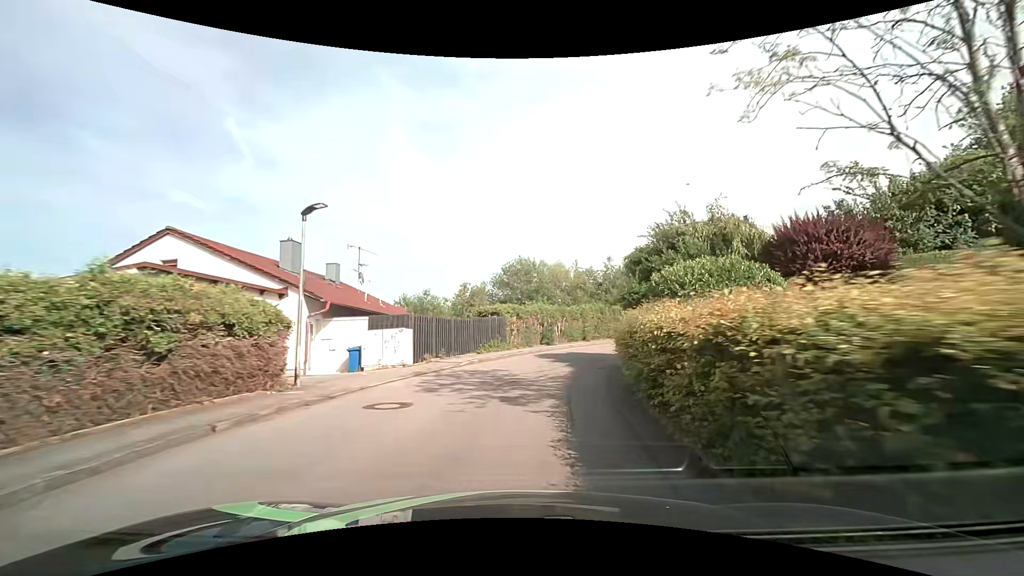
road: residential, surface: asphalt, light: Day
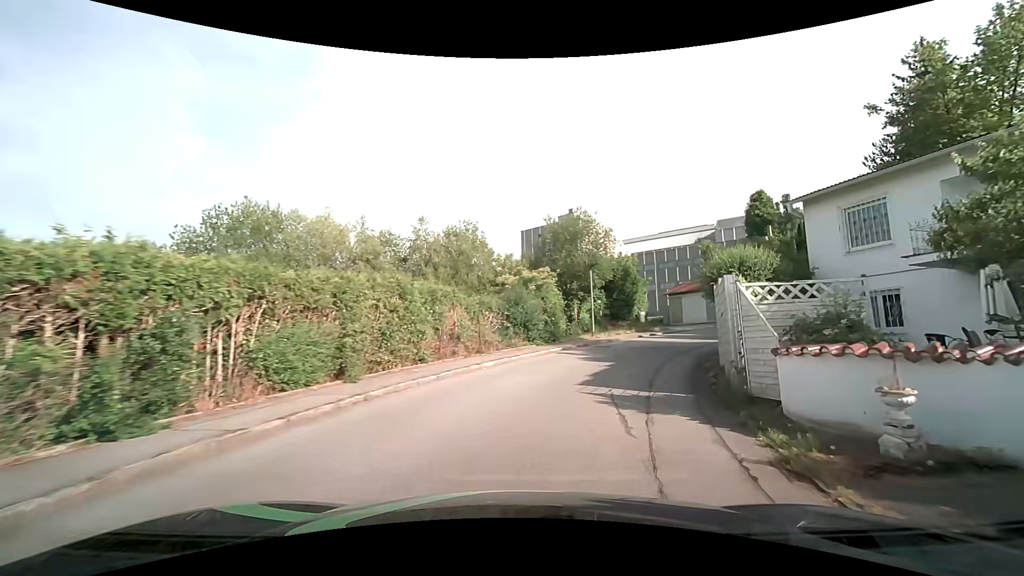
(+3.4, +23.6) m; +22°
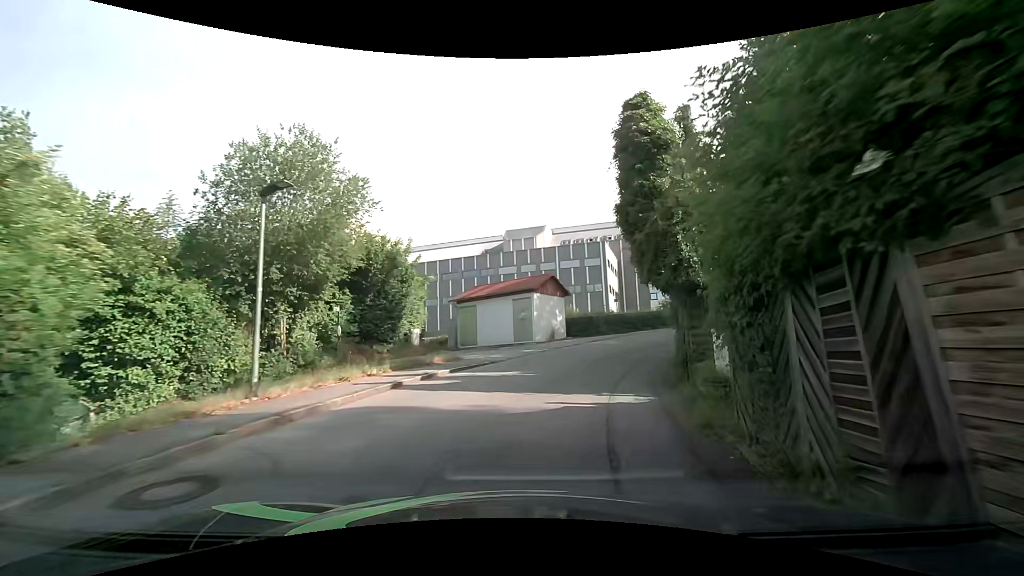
(+3.9, +17.4) m; +25°
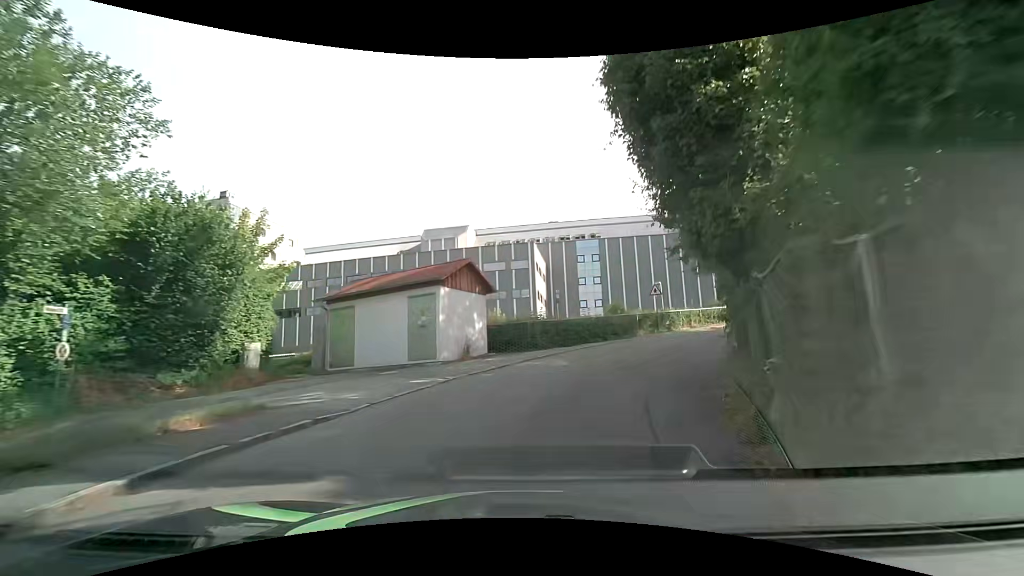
(+0.6, +8.9) m; +8°
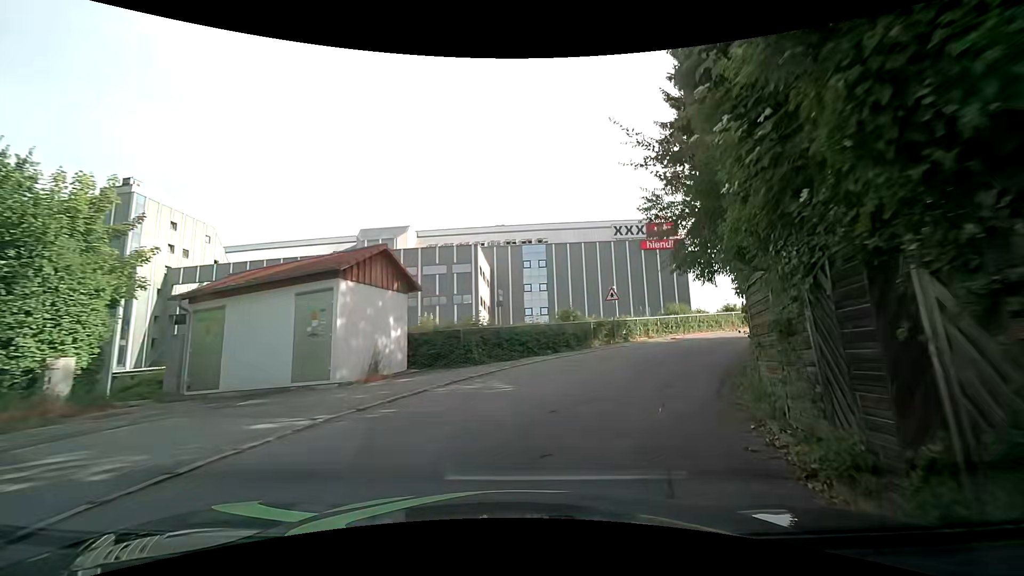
(+0.2, +4.3) m; +5°
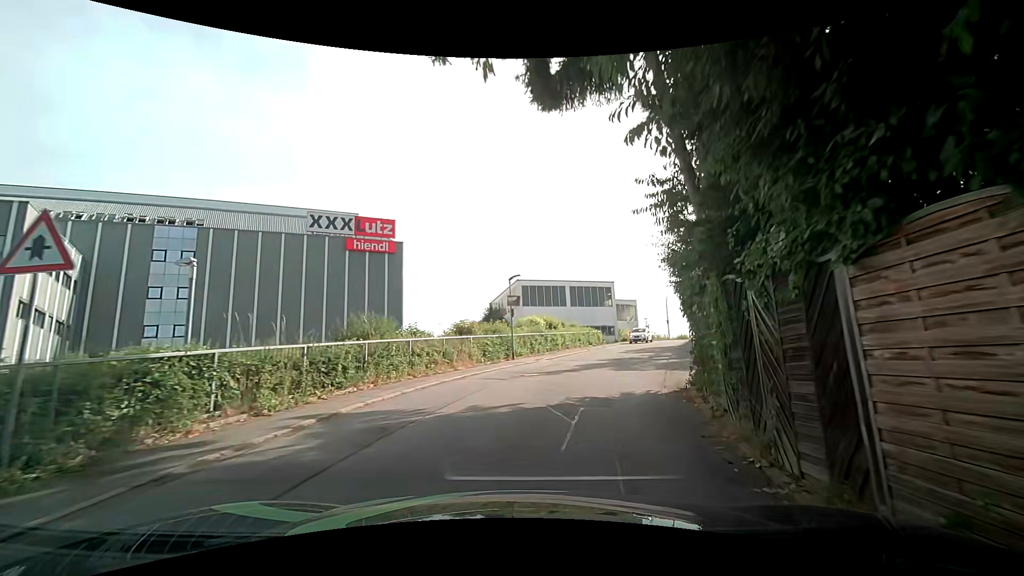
(+6.0, +18.5) m; +34°
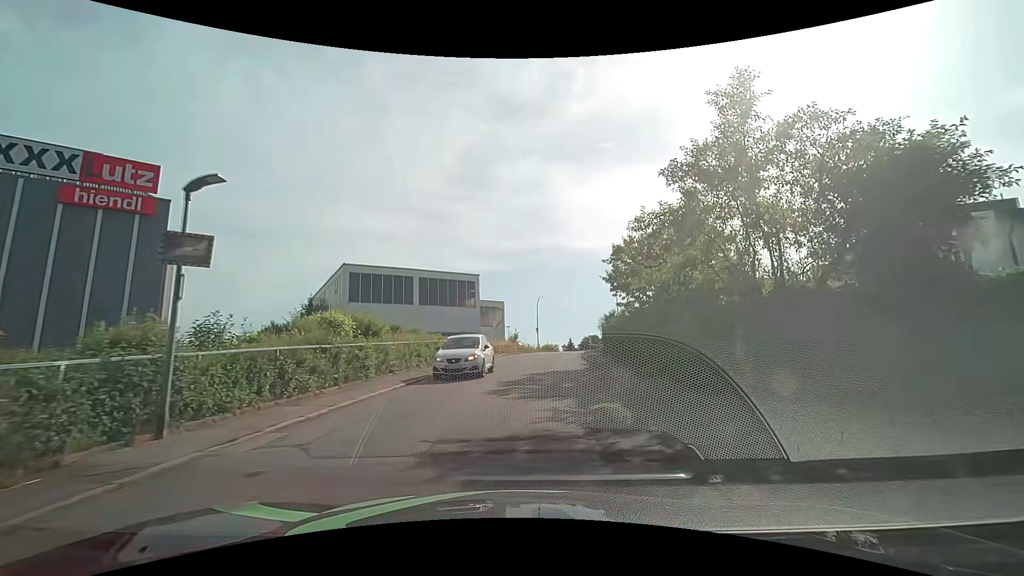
(+2.2, +15.4) m; +16°
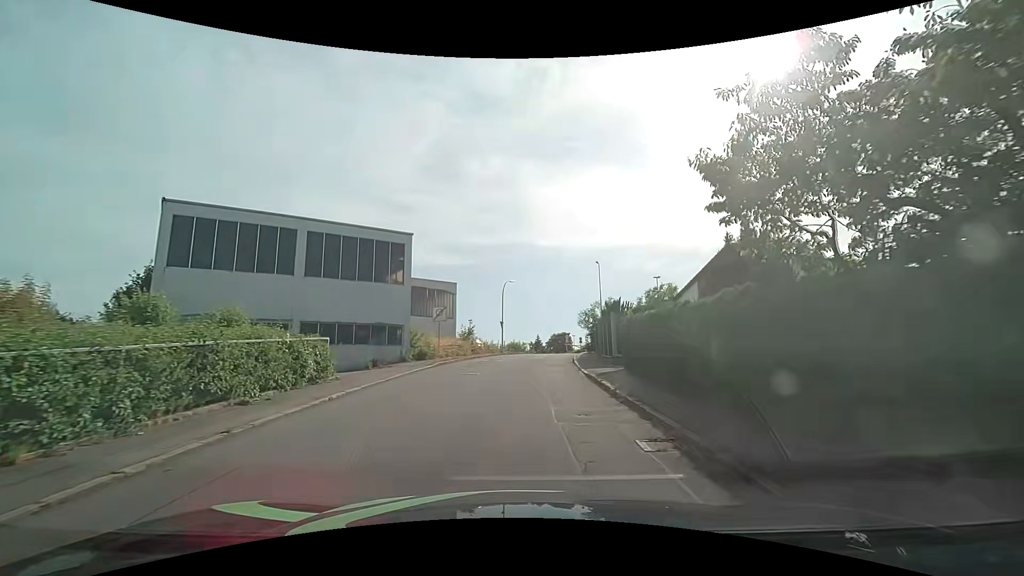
(+0.7, +16.3) m; +4°
